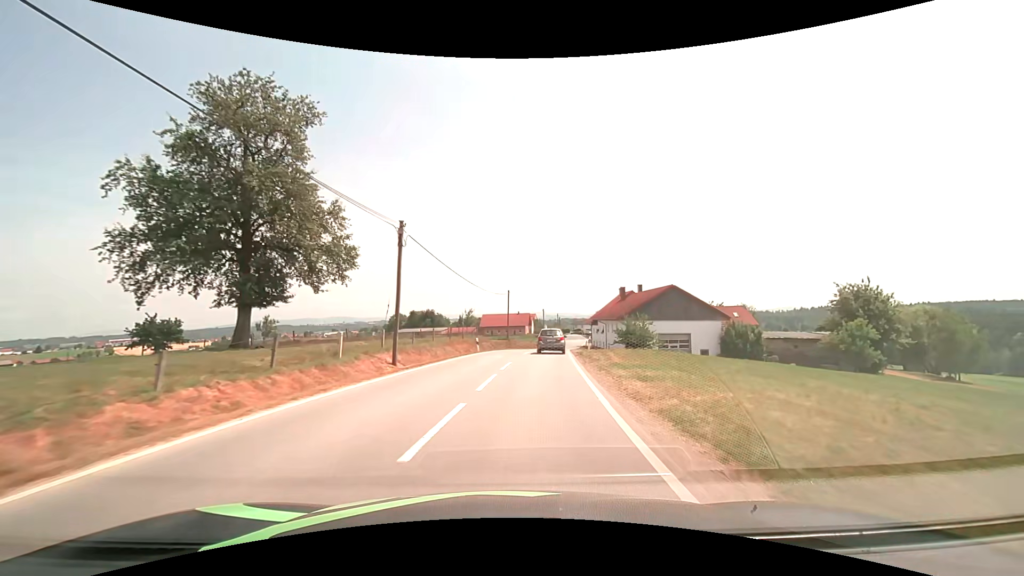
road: tertiary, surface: asphalt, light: Day
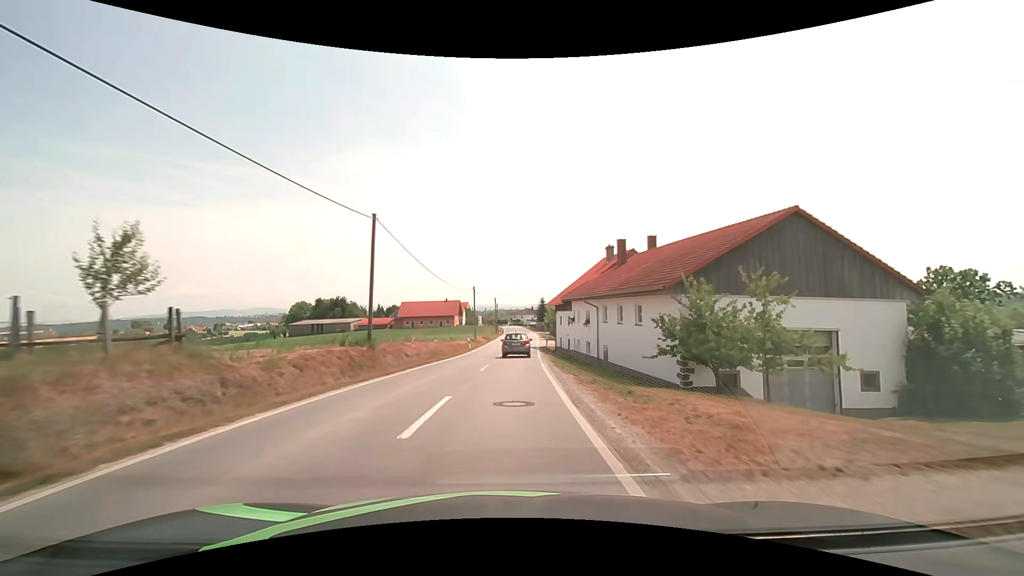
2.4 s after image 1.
(+3.0, +34.7) m; +8°
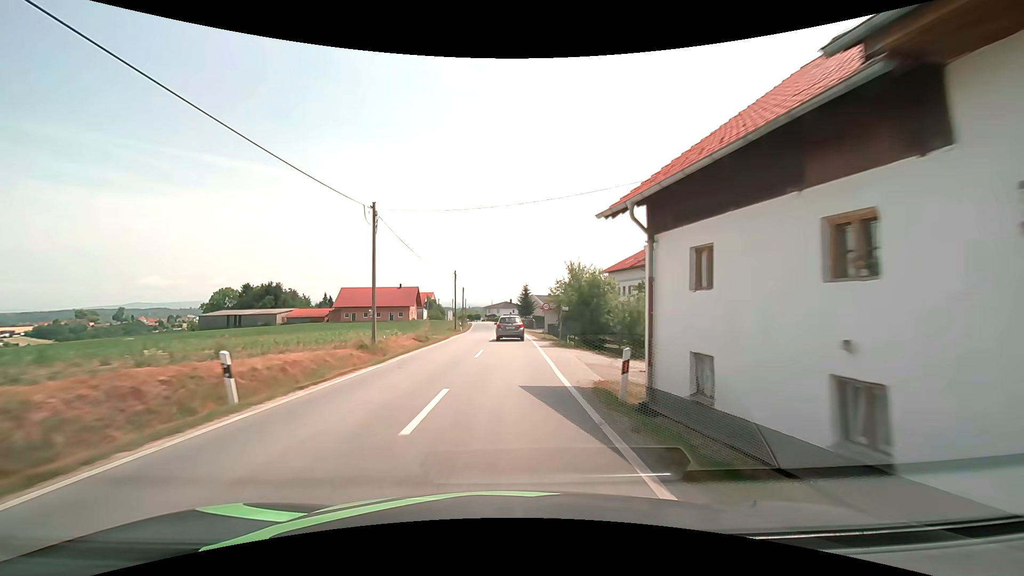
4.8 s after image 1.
(+1.0, +36.3) m; +3°
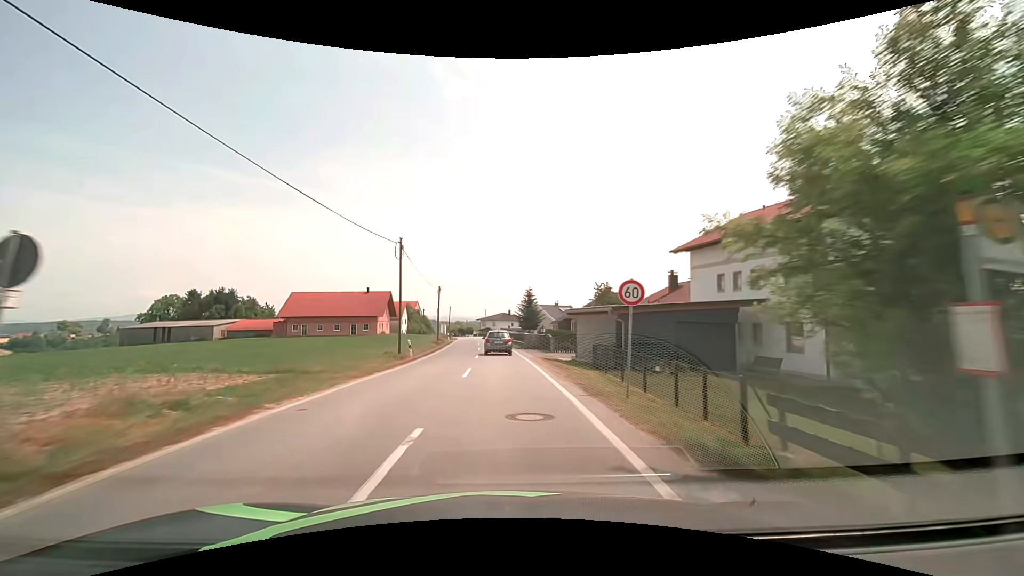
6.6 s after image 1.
(+0.1, +27.3) m; 0°
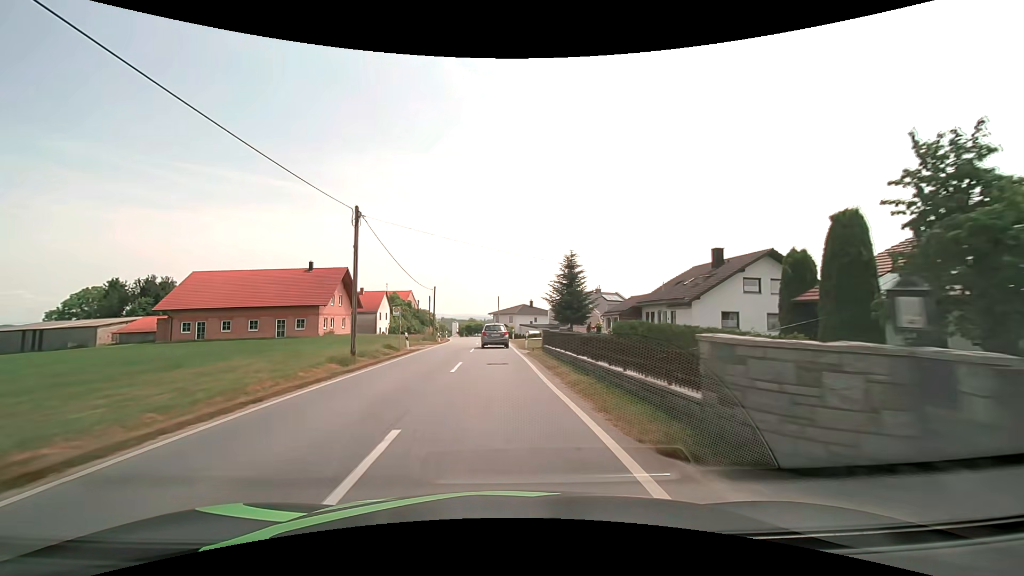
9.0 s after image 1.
(-0.4, +36.3) m; -2°
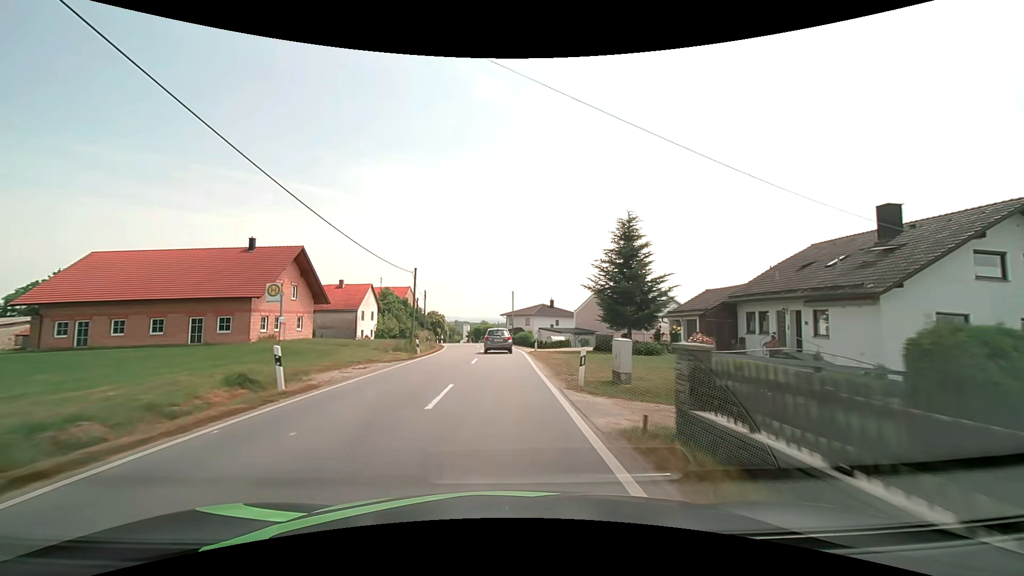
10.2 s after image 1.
(-0.3, +18.0) m; -2°
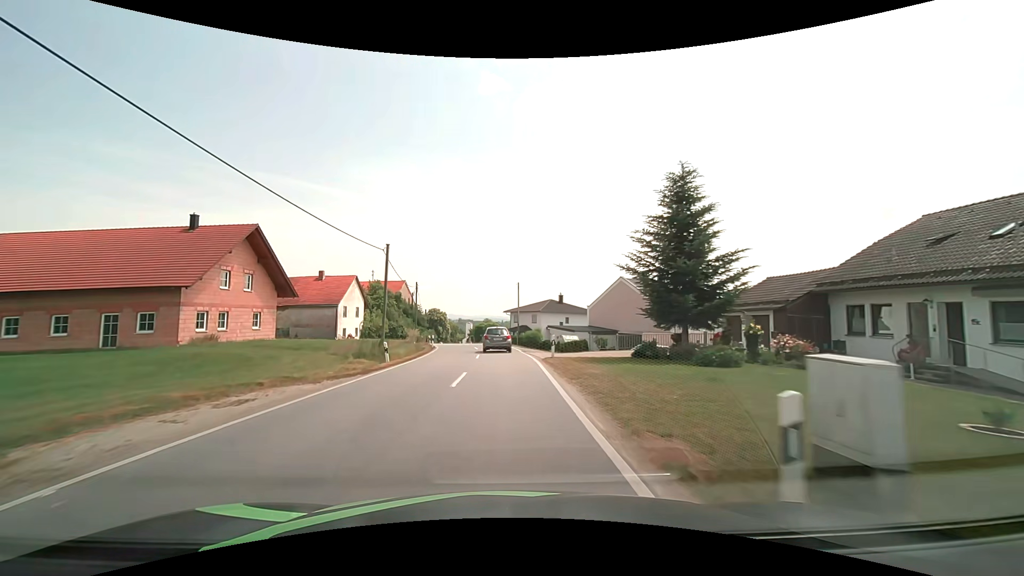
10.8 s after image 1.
(0.0, +8.8) m; 0°
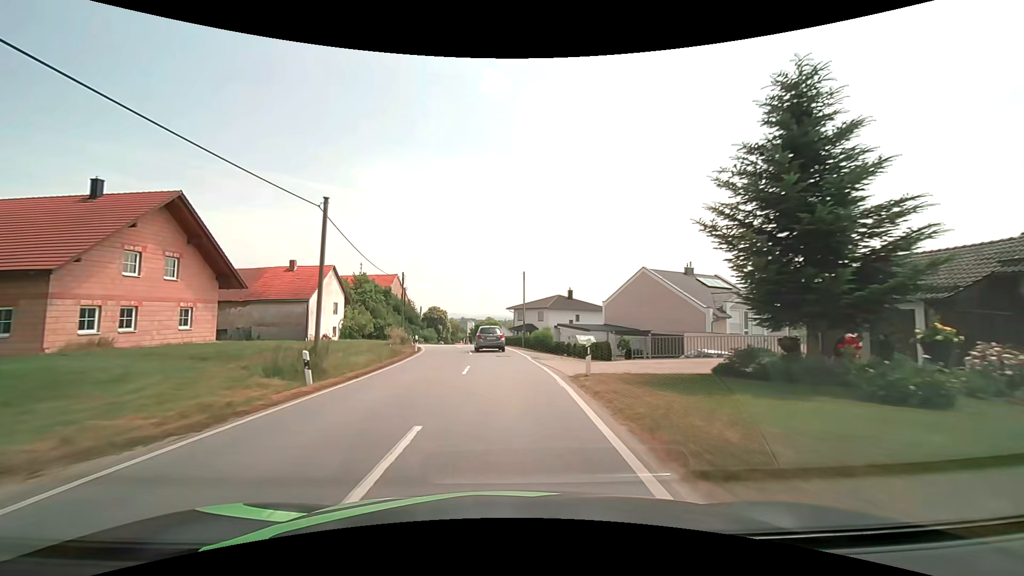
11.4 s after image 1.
(-0.1, +8.7) m; -1°
(0, +10) (0, +20) (-1, +30) (-2, +40) (-4, +50) (-7, +59) (-8, +69) (-9, +79) (-10, +89) (-10, +99) m
